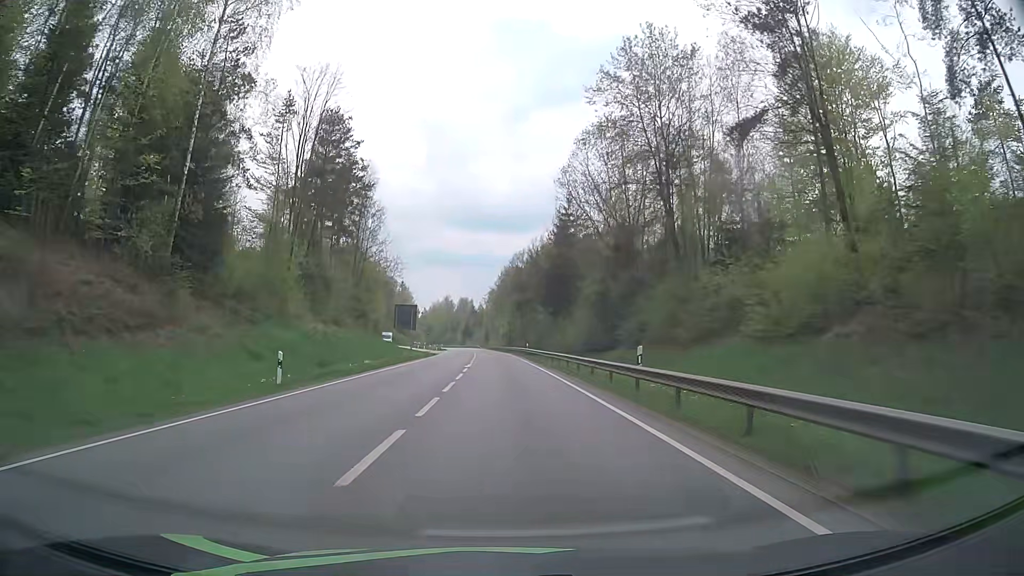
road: primary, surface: asphalt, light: Day
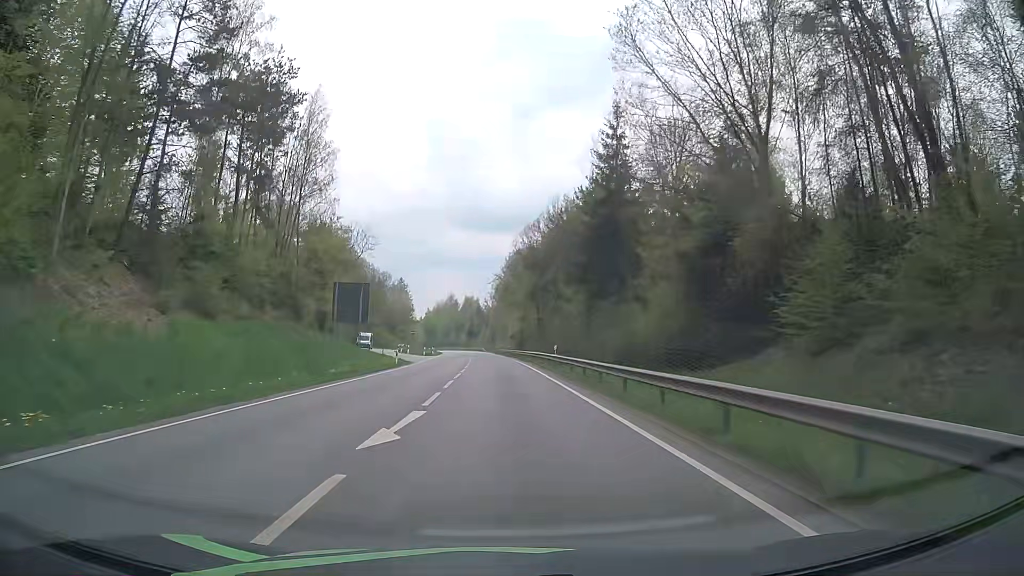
(-0.3, +27.5) m; -1°
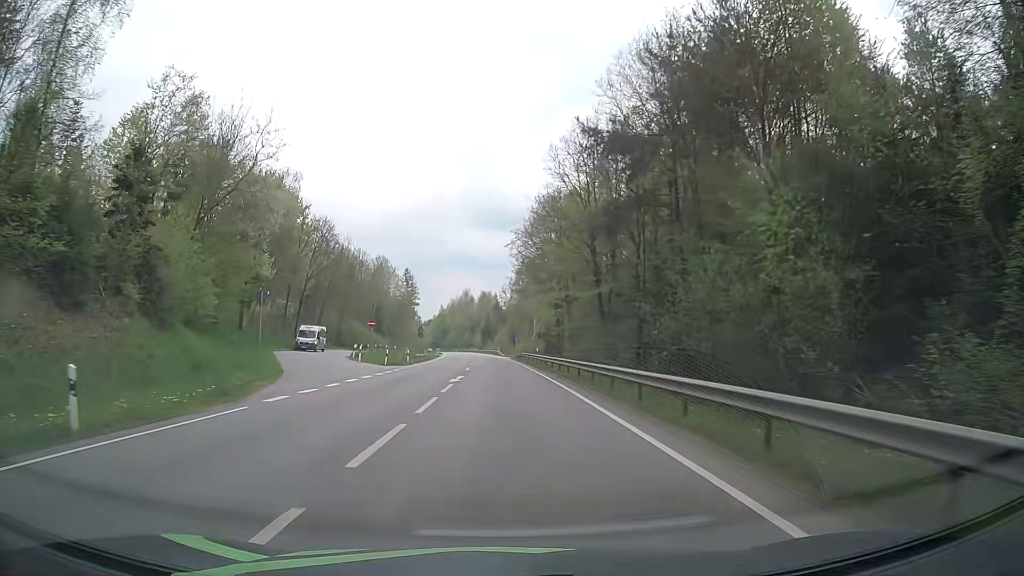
(-0.5, +37.8) m; -1°
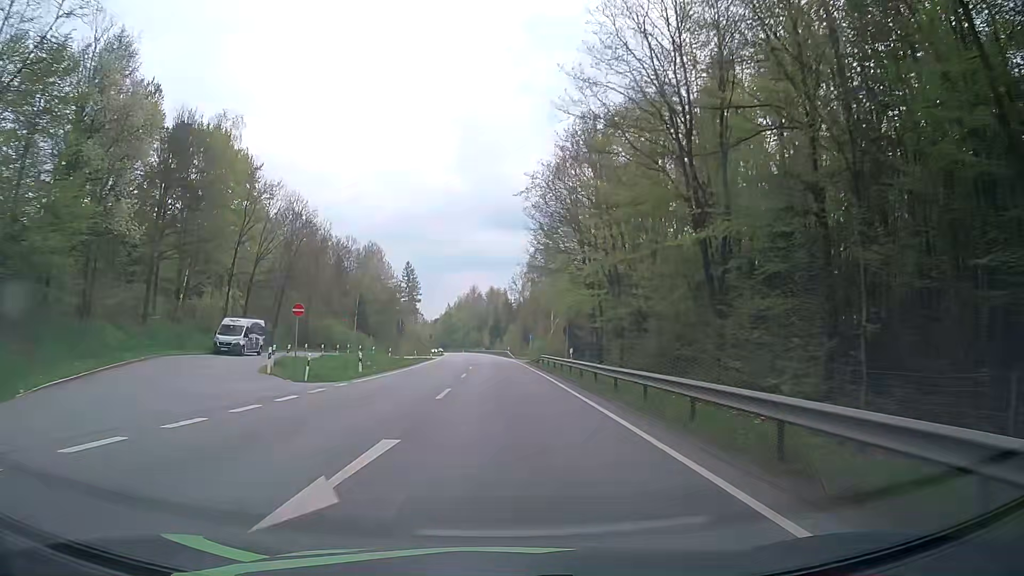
(-0.2, +20.6) m; -1°
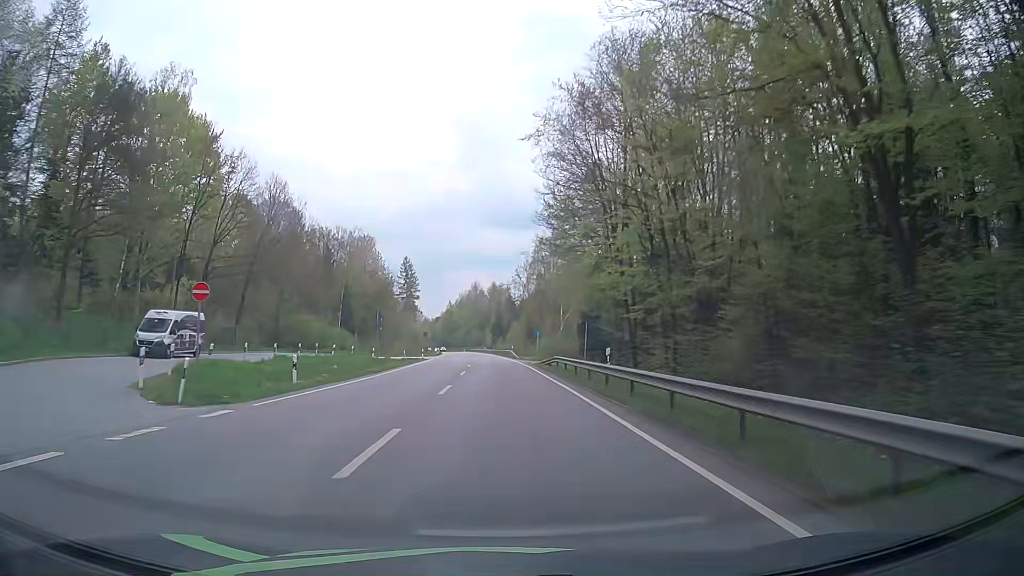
(0.0, +10.8) m; 0°
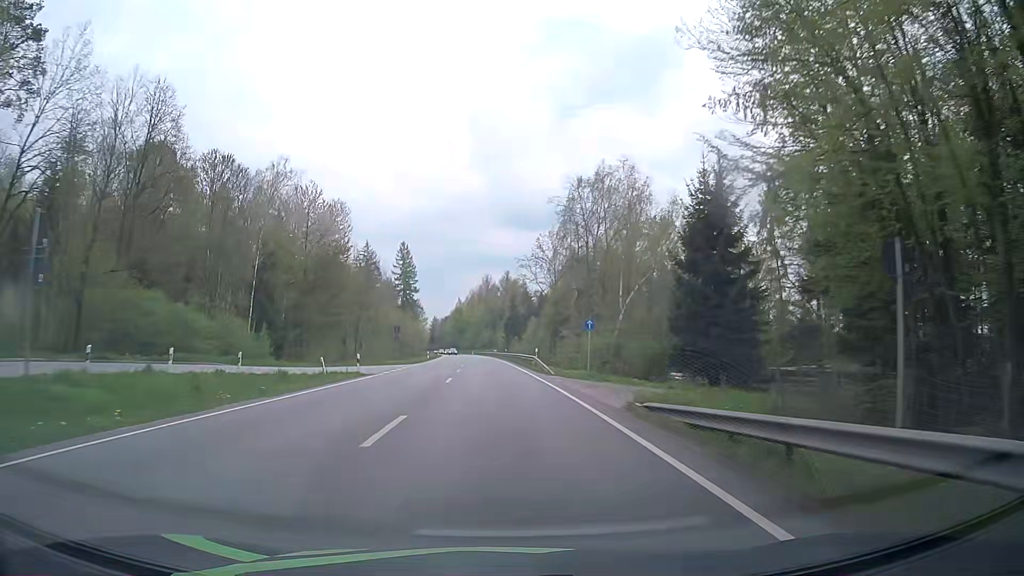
(-0.3, +34.4) m; -1°
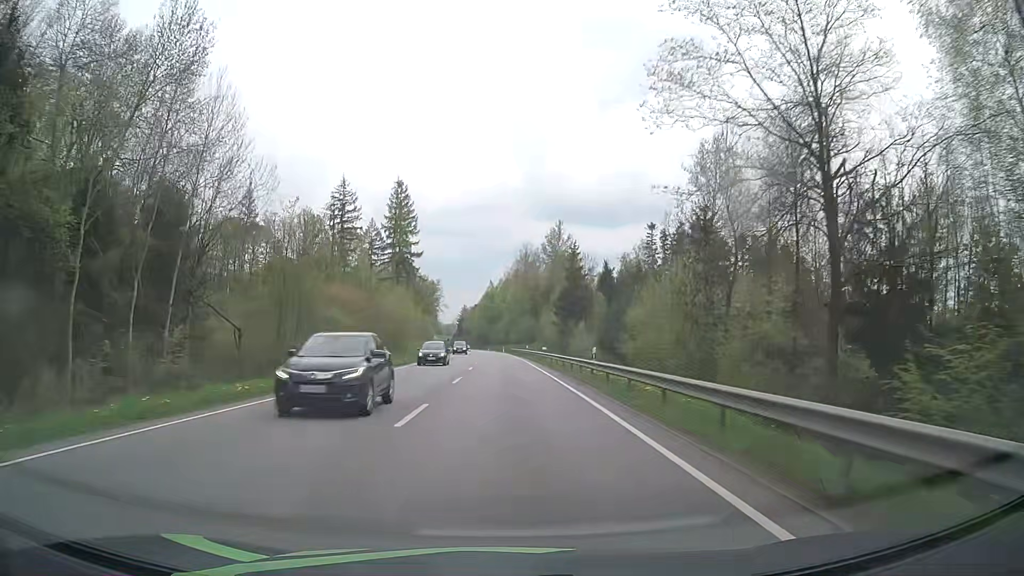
(-2.0, +62.9) m; -3°
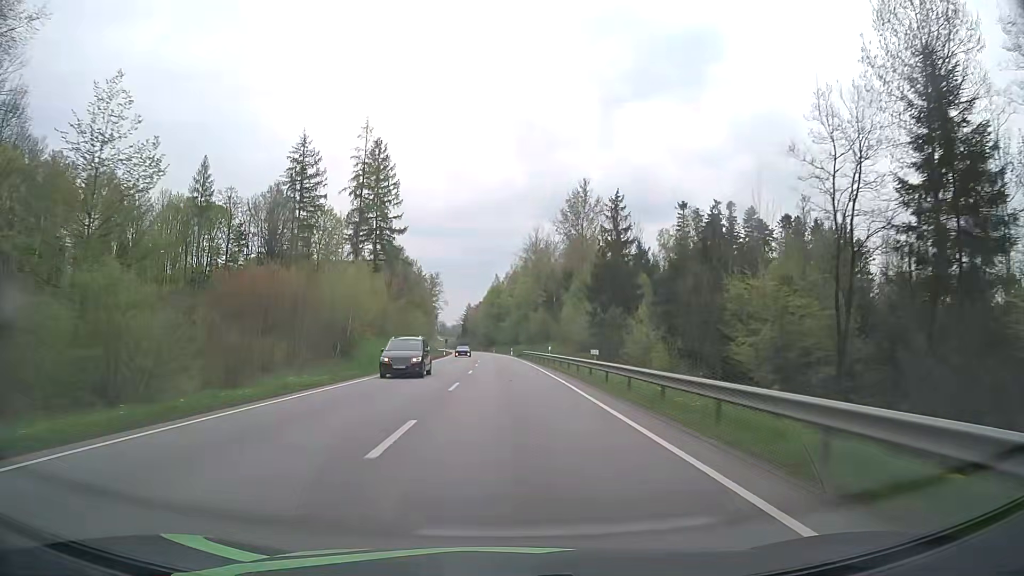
(-0.2, +27.1) m; -1°
(0, +10) (0, +20) (0, +30) (0, +40) (0, +50) (-1, +60) (-1, +70) (-1, +80) (-2, +90) (-2, +100) m
